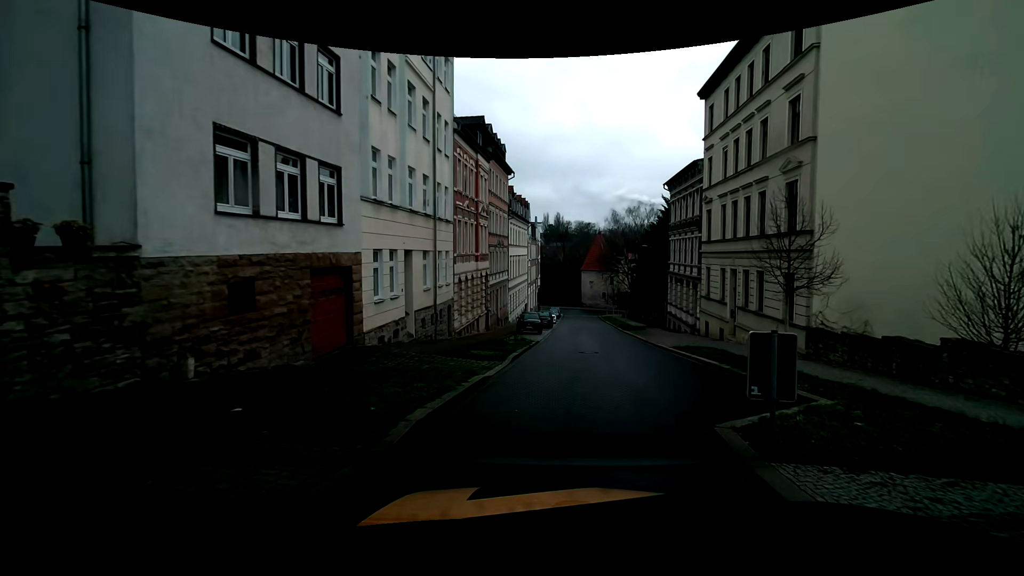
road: residential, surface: asphalt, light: Day
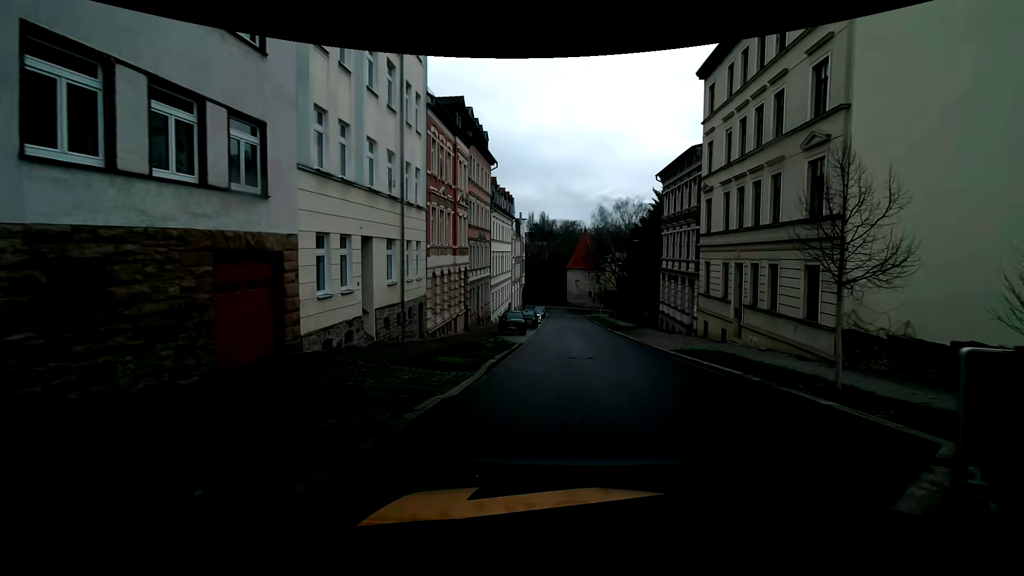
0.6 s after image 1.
(+0.1, +3.1) m; +3°
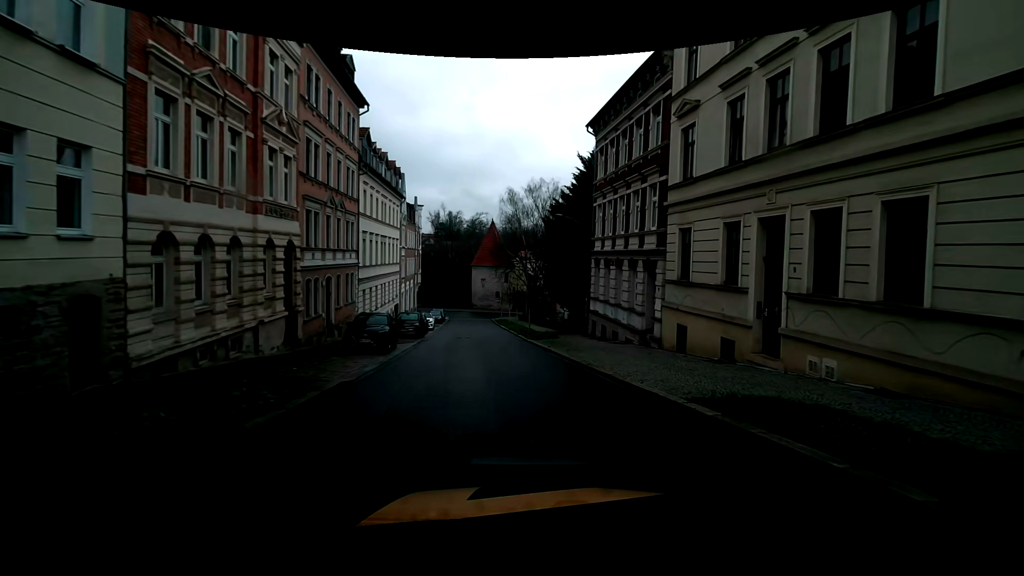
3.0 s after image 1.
(+1.1, +12.9) m; +9°
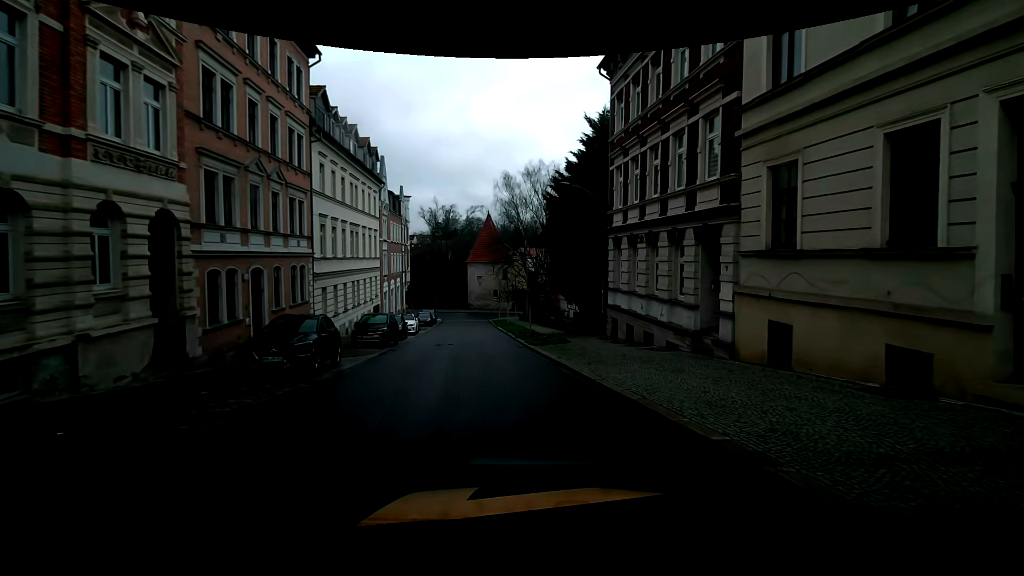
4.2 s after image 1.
(0.0, +7.0) m; 0°
